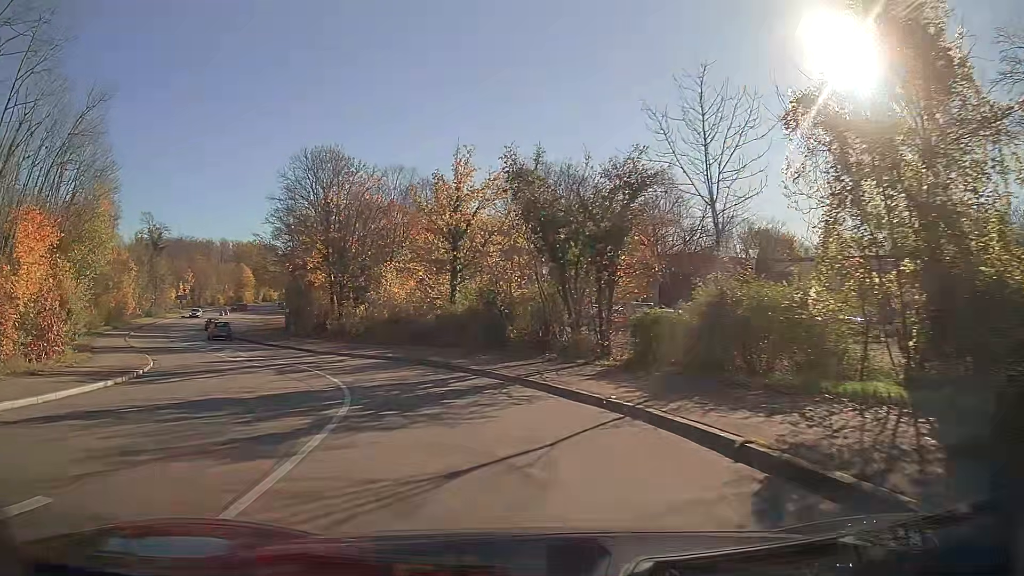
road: secondary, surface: asphalt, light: Day
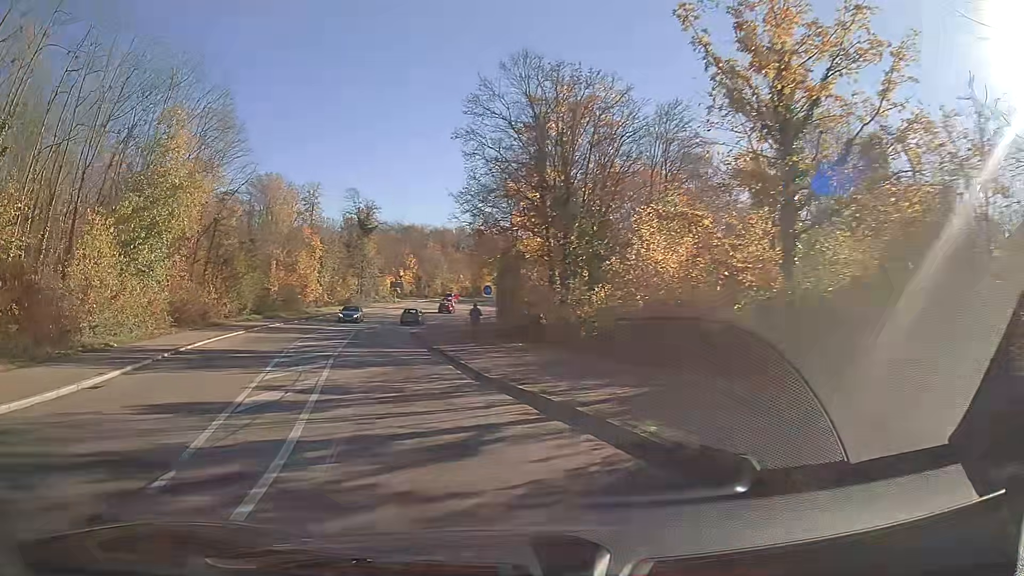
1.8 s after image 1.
(-3.2, +17.4) m; -22°
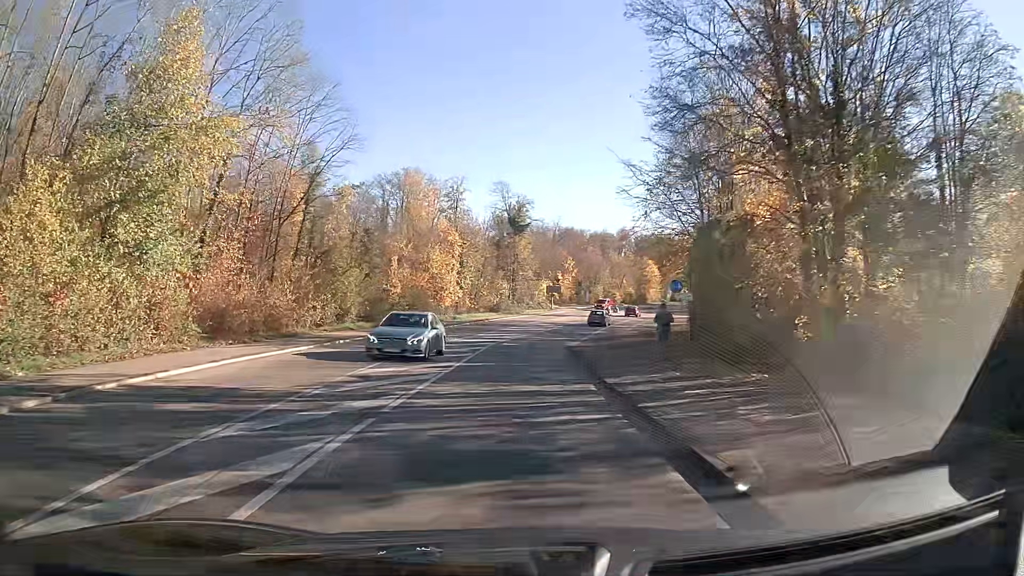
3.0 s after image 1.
(-1.3, +12.1) m; -10°
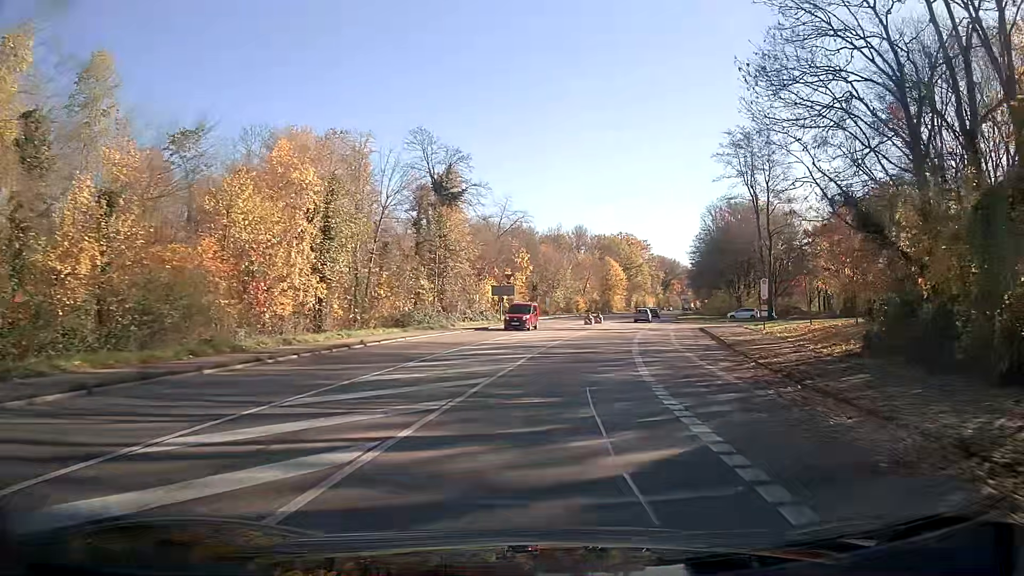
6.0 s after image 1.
(+0.7, +33.8) m; +6°
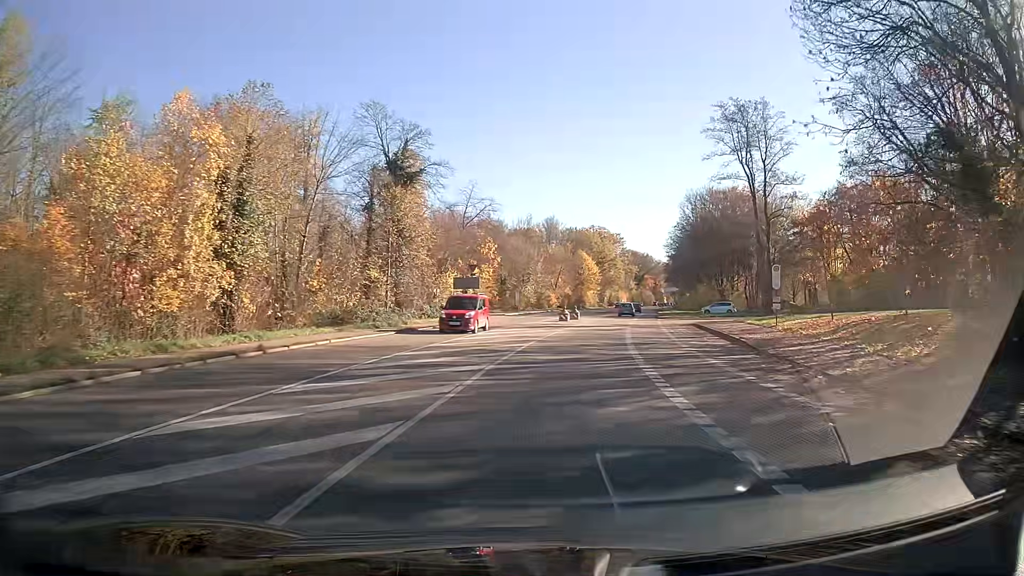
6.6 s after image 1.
(+0.2, +7.5) m; +2°
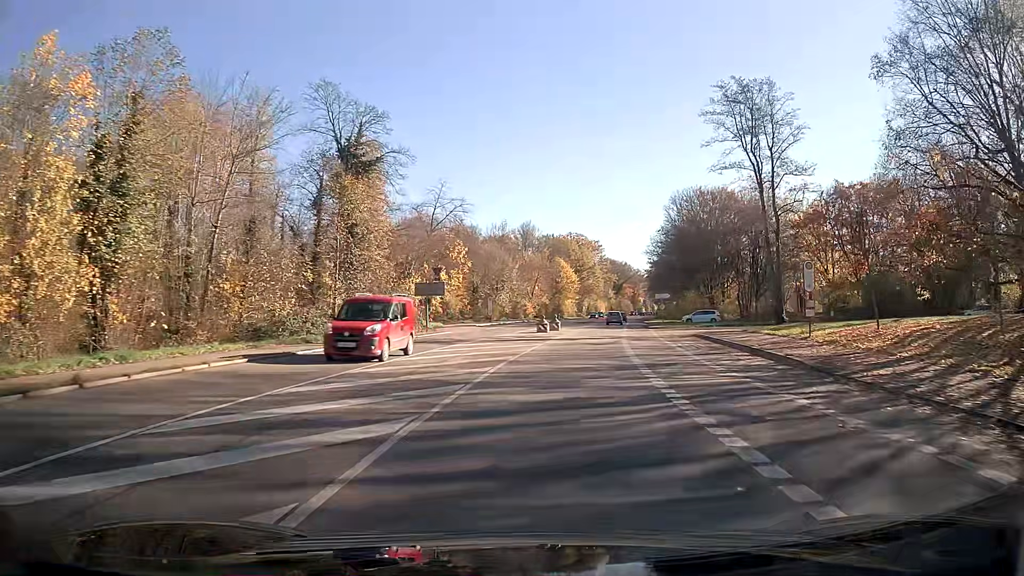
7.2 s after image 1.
(+0.1, +7.7) m; +2°
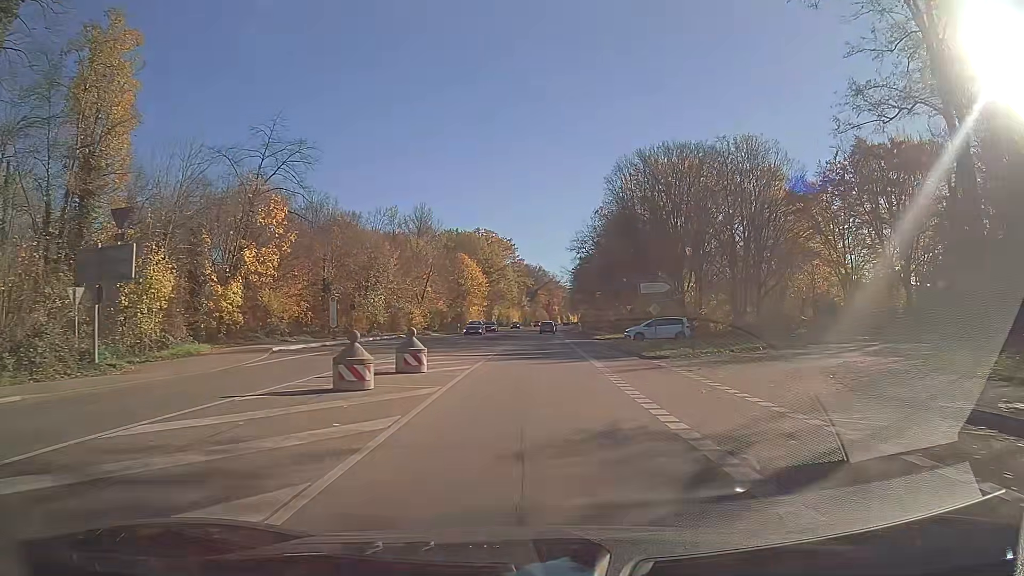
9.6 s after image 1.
(+2.1, +31.5) m; +7°
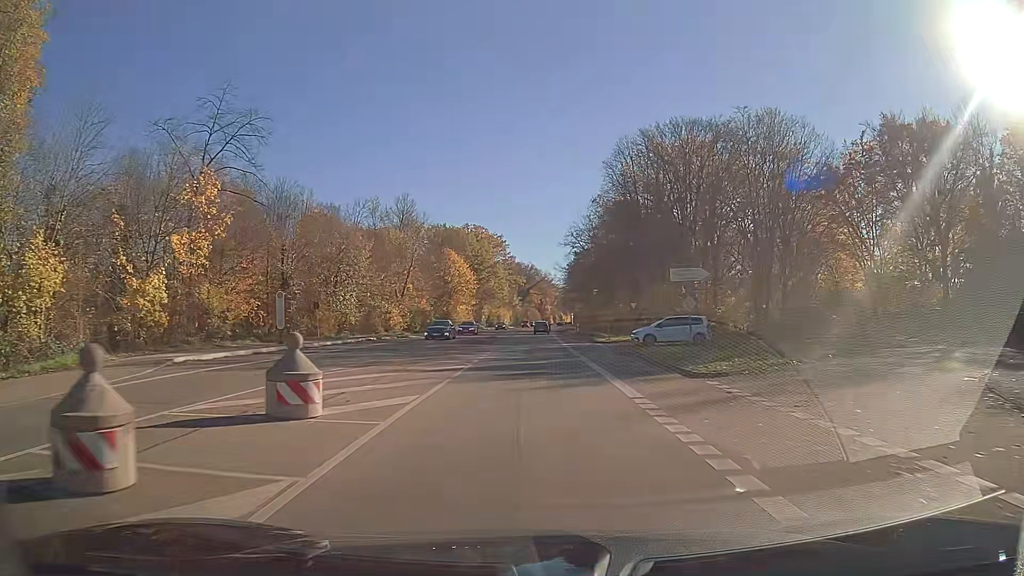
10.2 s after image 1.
(0.0, +8.2) m; 0°
